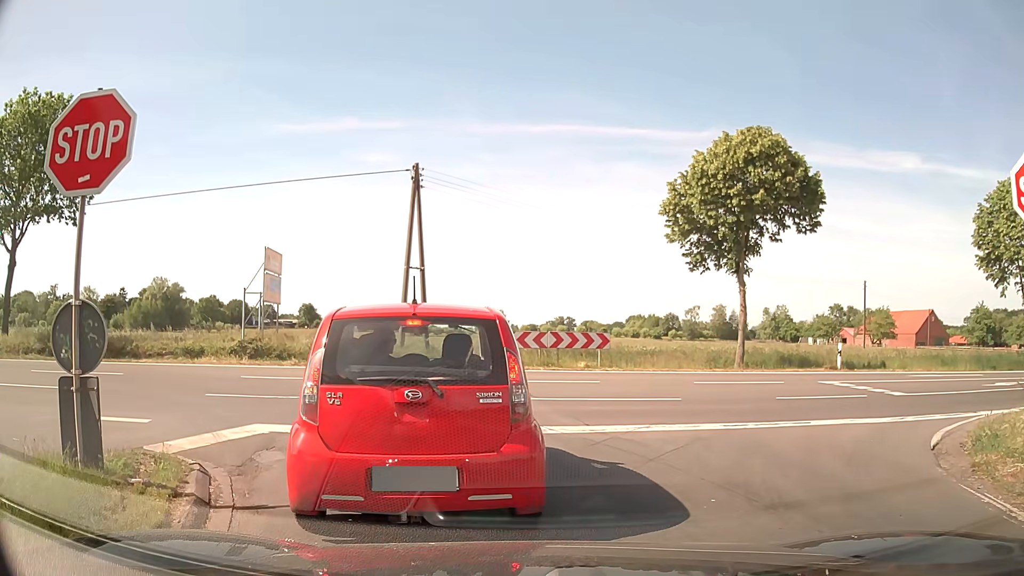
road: secondary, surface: asphalt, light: Day
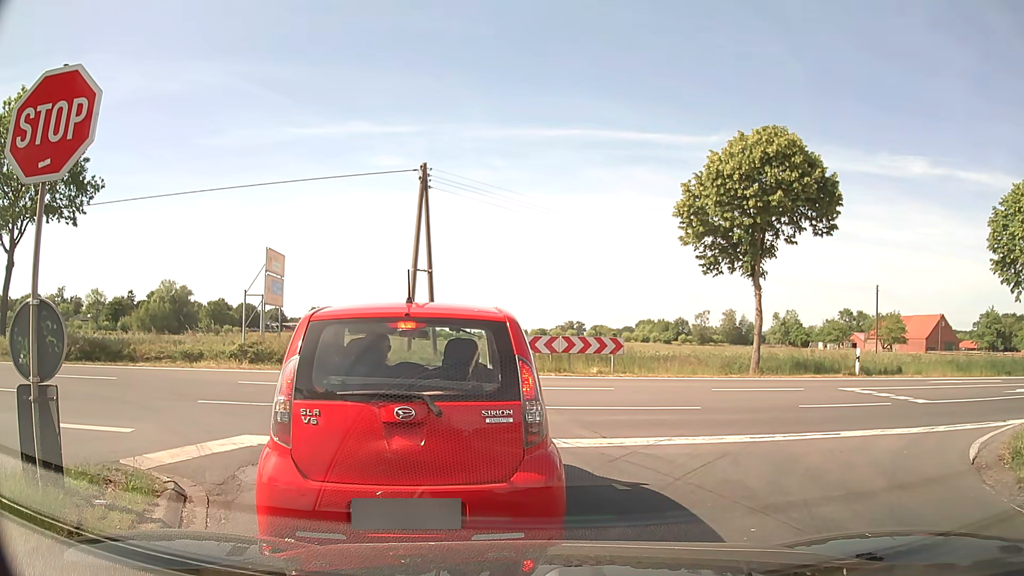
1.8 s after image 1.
(0.0, +0.7) m; 0°
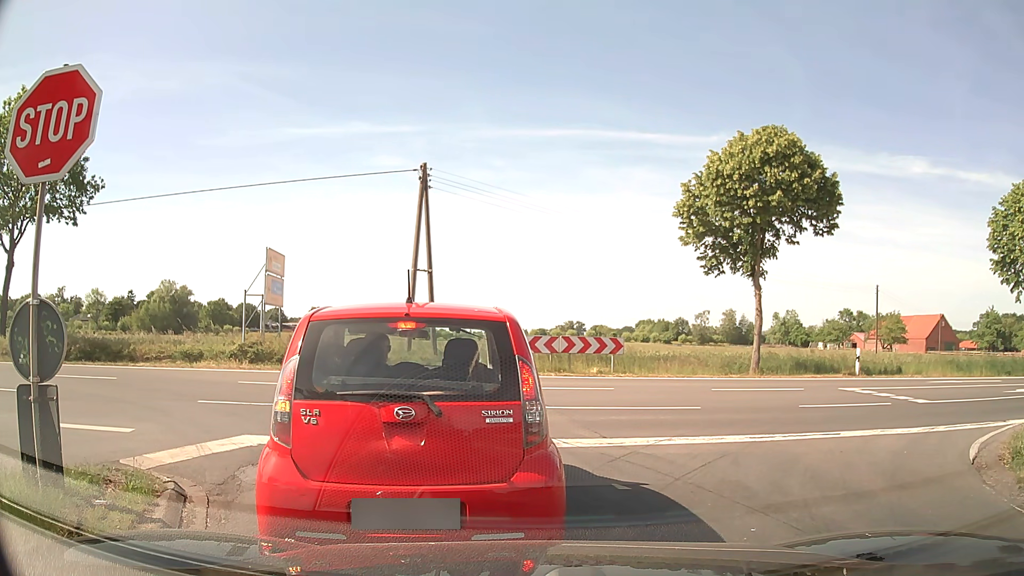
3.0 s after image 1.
(0.0, 0.0) m; 0°
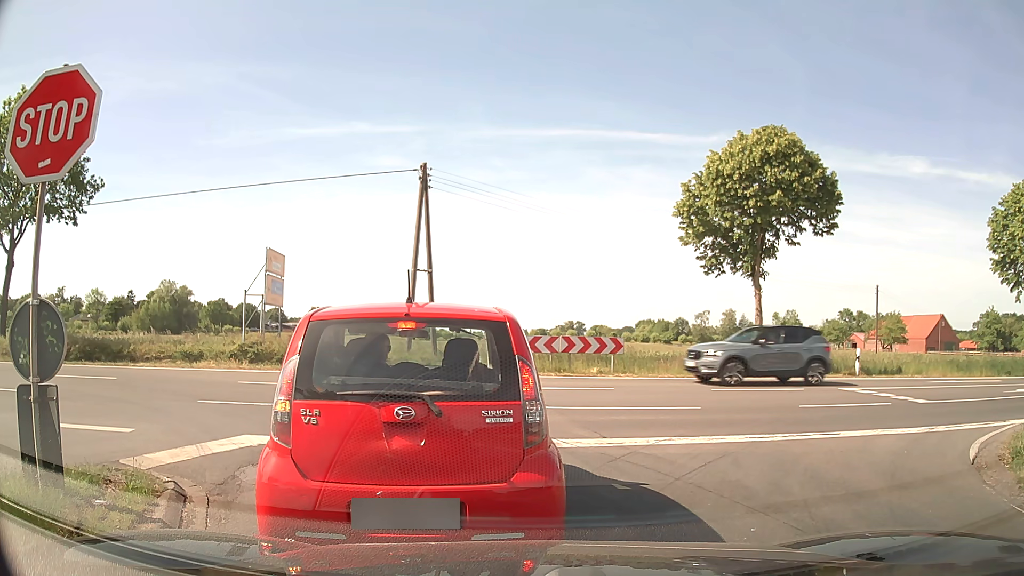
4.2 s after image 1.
(0.0, 0.0) m; 0°
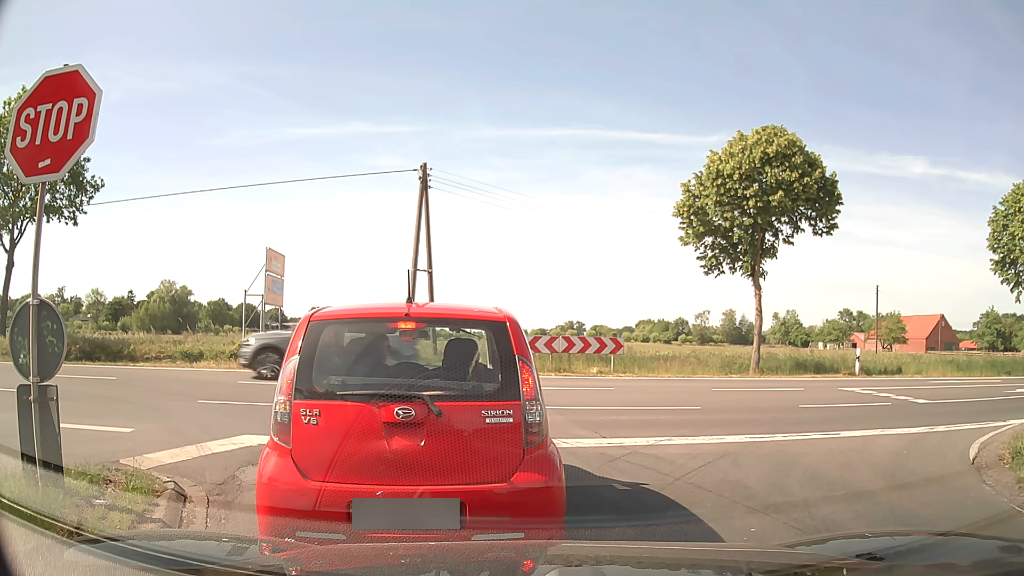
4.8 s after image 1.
(0.0, 0.0) m; 0°
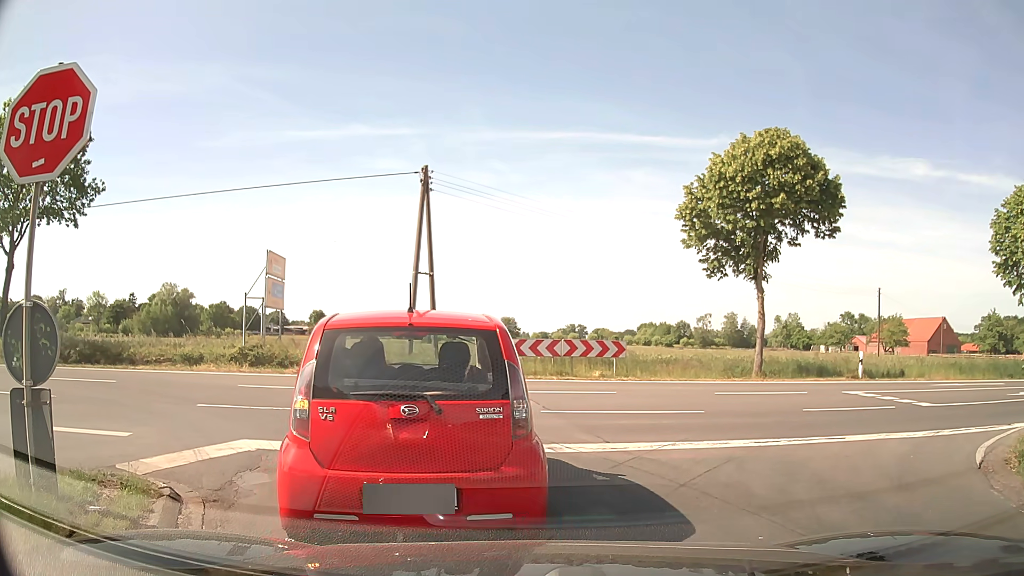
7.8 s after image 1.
(0.0, +0.1) m; 0°
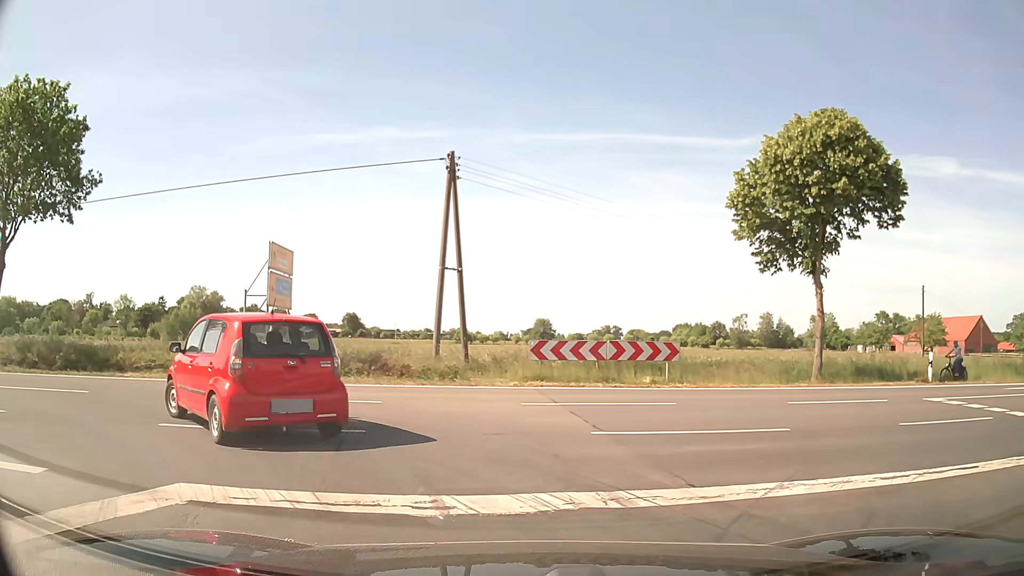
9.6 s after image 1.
(-0.1, +2.7) m; -3°
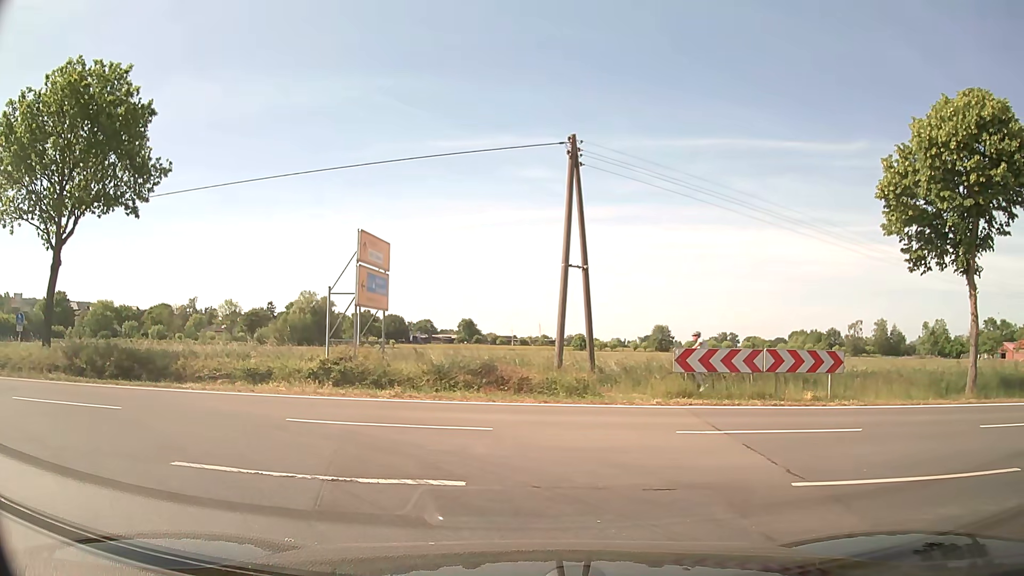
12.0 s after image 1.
(-0.2, +2.9) m; -8°
(-5, +8) (-14, +12) (-24, +13) (-34, +13) (-44, +12) (-54, +12) (-64, +12) (-74, +11) (-84, +11) (-94, +11) m
